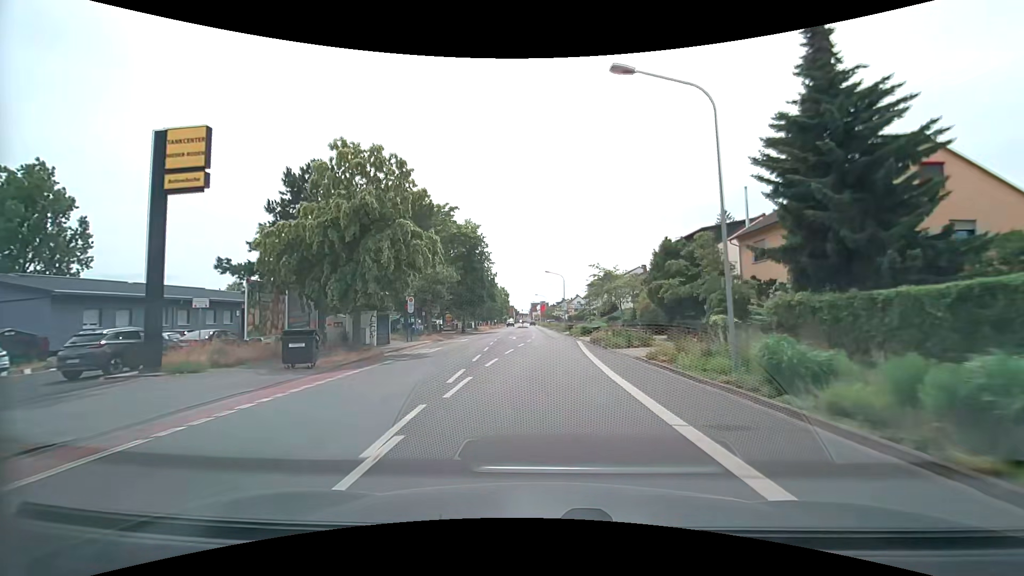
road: tertiary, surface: asphalt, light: Day
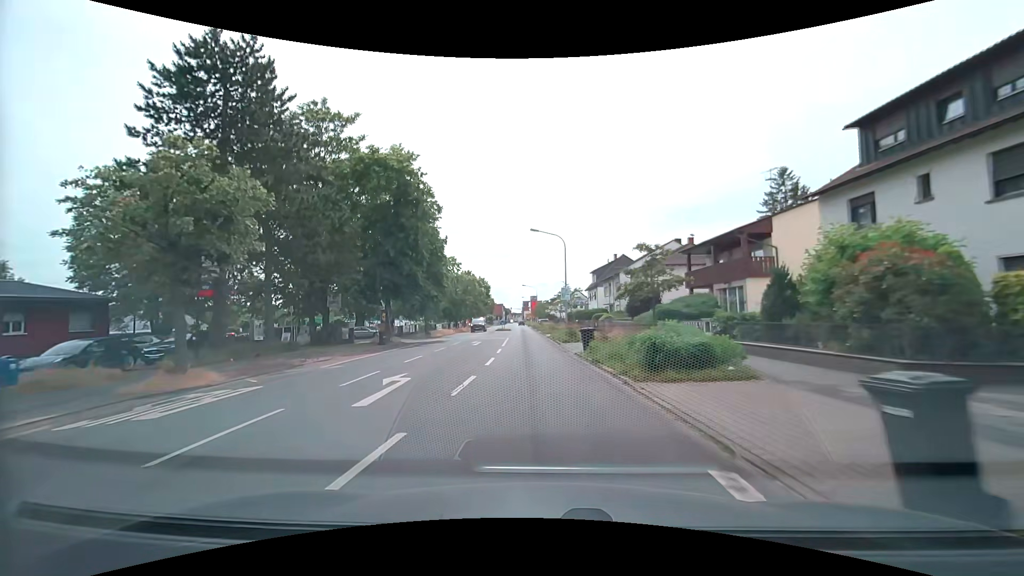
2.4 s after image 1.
(+1.0, +29.5) m; +2°
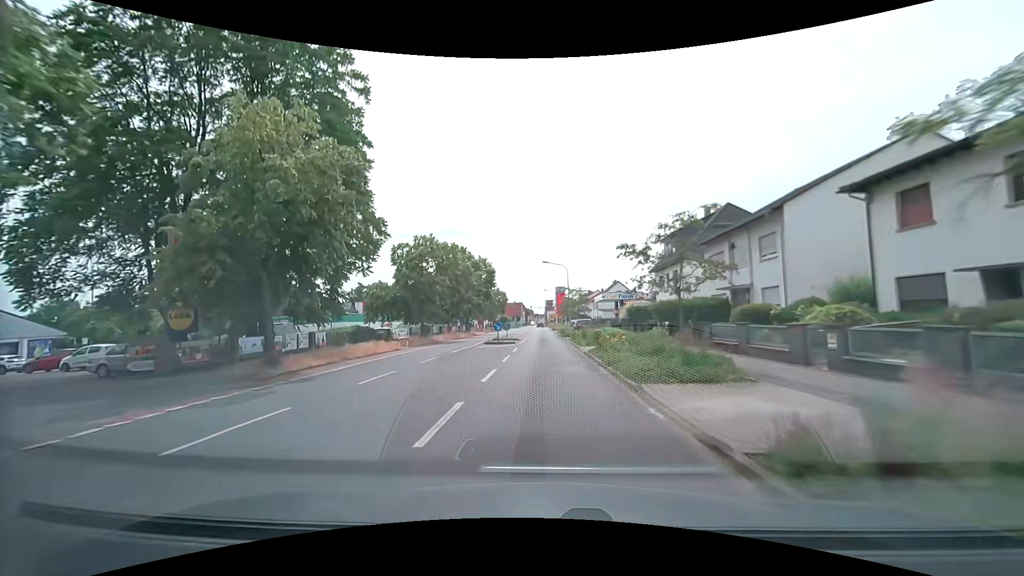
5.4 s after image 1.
(-1.3, +35.8) m; -3°
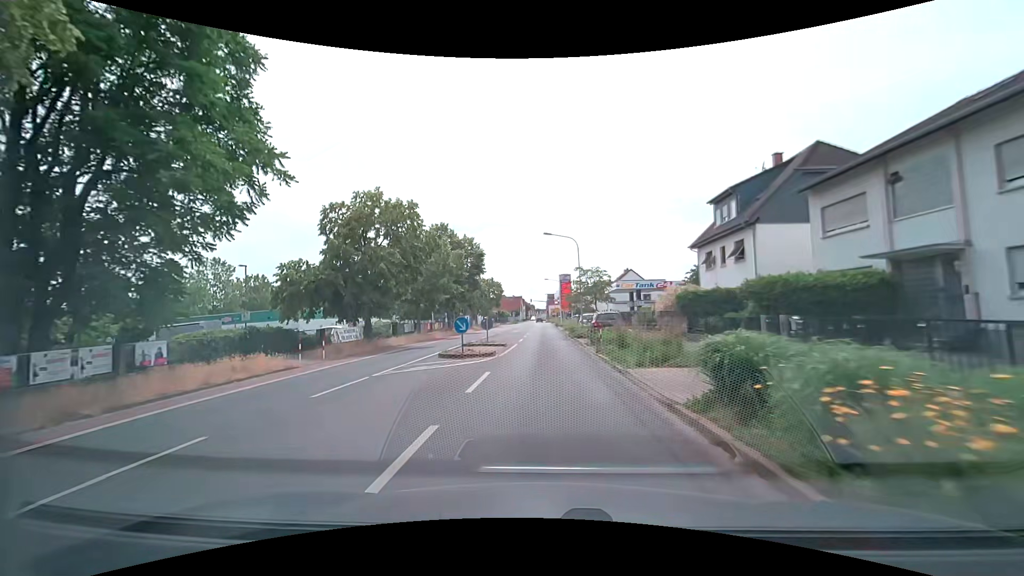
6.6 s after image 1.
(0.0, +14.2) m; 0°
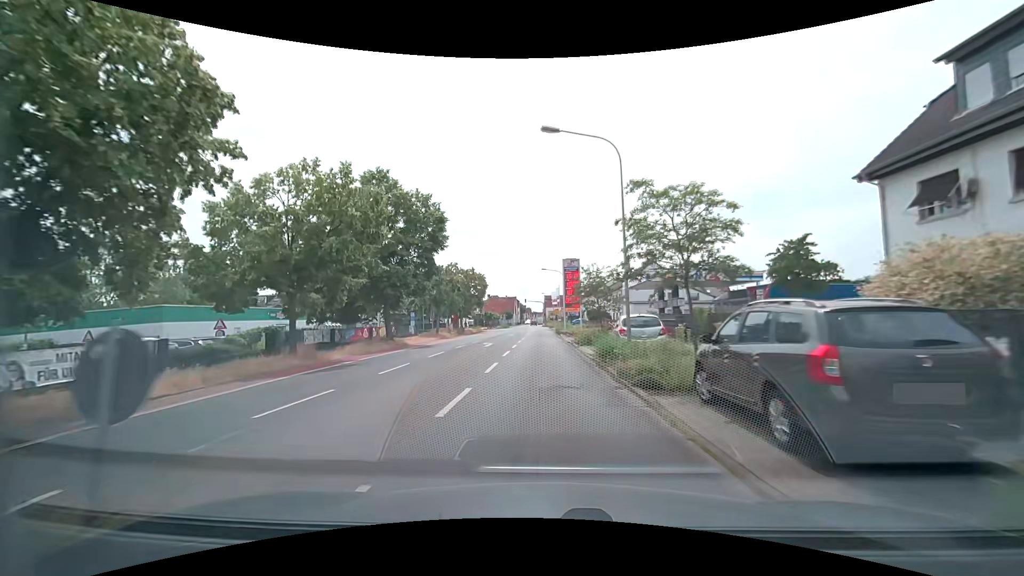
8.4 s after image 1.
(-0.1, +21.0) m; 0°
